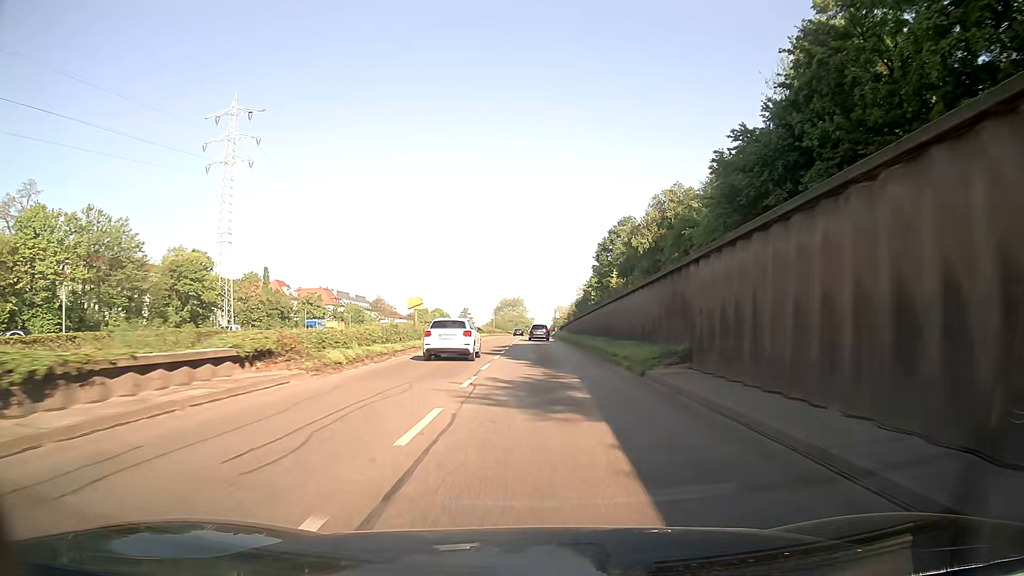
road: trunk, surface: asphalt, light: Day
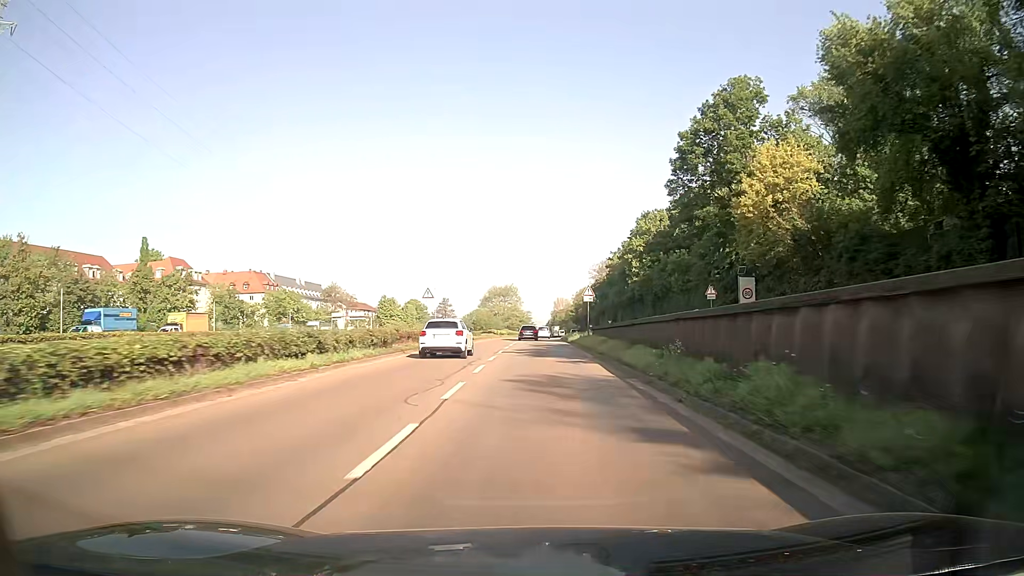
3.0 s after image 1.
(+0.4, +61.0) m; +1°
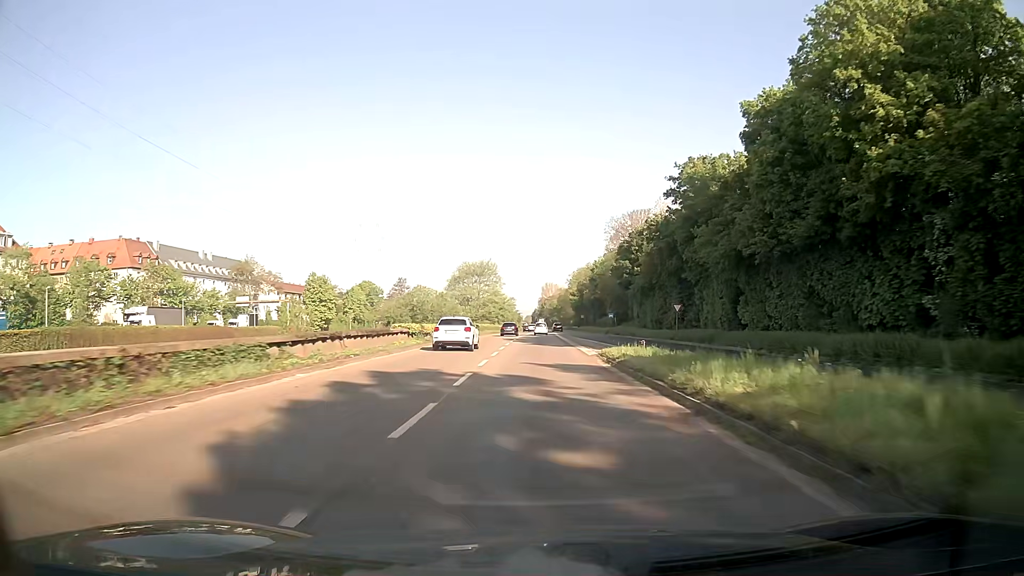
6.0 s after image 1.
(+0.4, +60.2) m; +1°
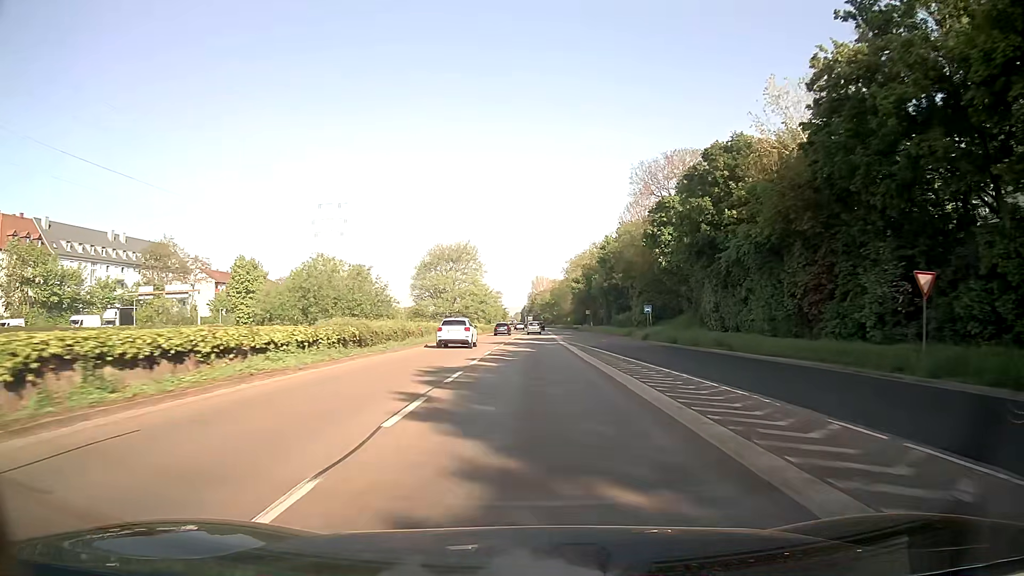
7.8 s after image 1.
(+0.2, +36.3) m; +1°
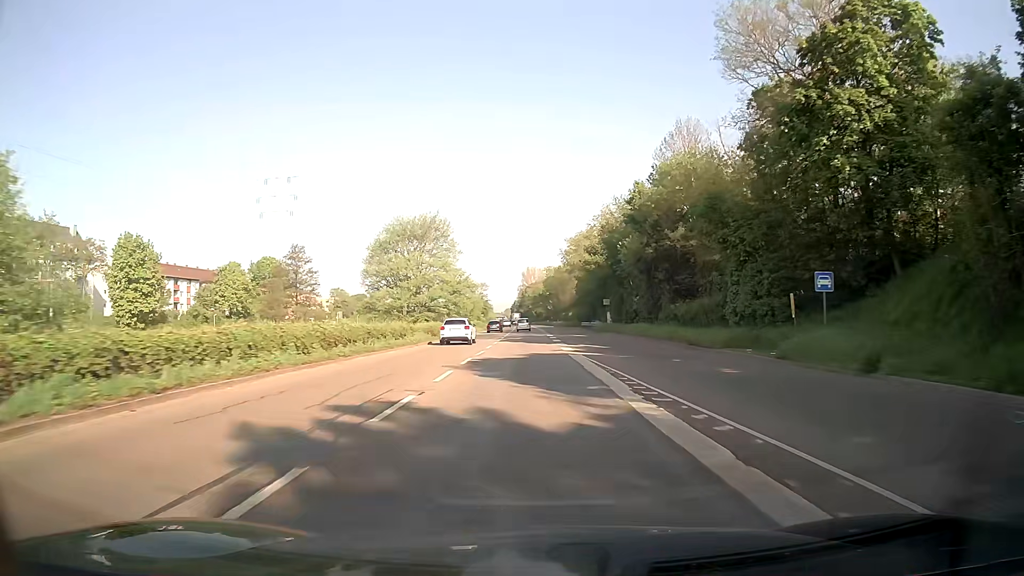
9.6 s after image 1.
(+0.3, +36.5) m; +1°
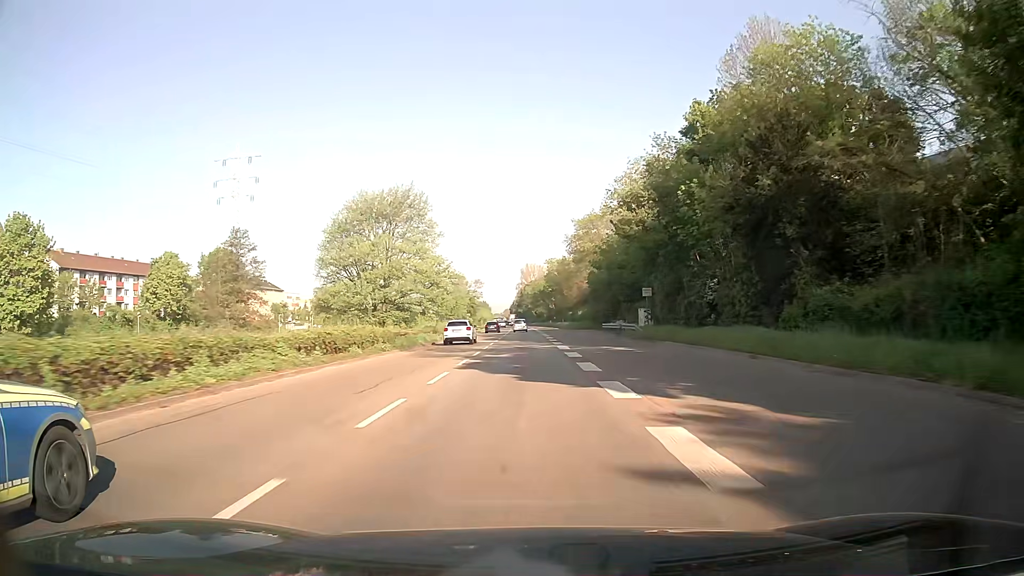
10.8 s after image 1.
(+0.1, +24.4) m; 0°
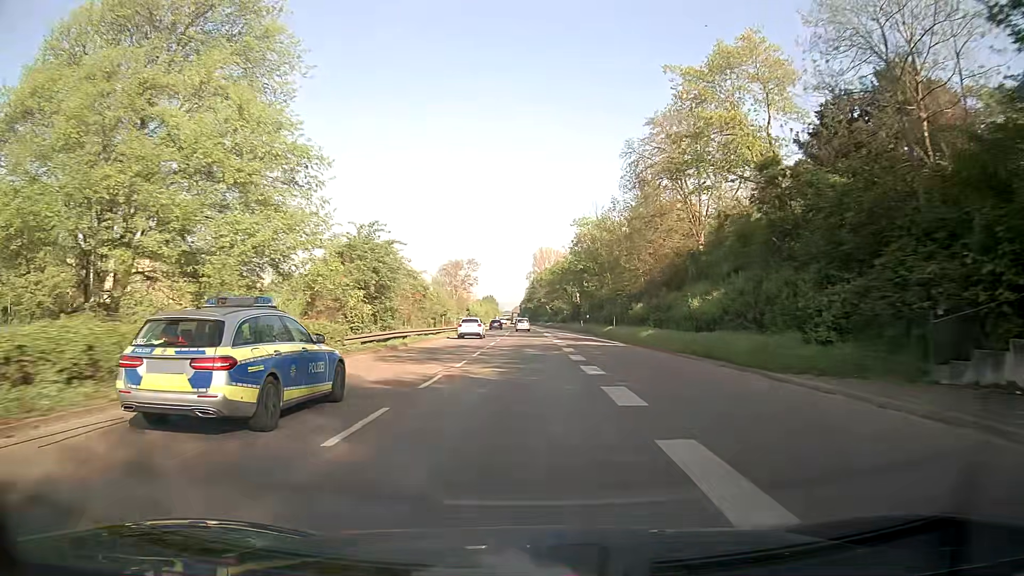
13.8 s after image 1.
(-0.6, +62.0) m; -1°
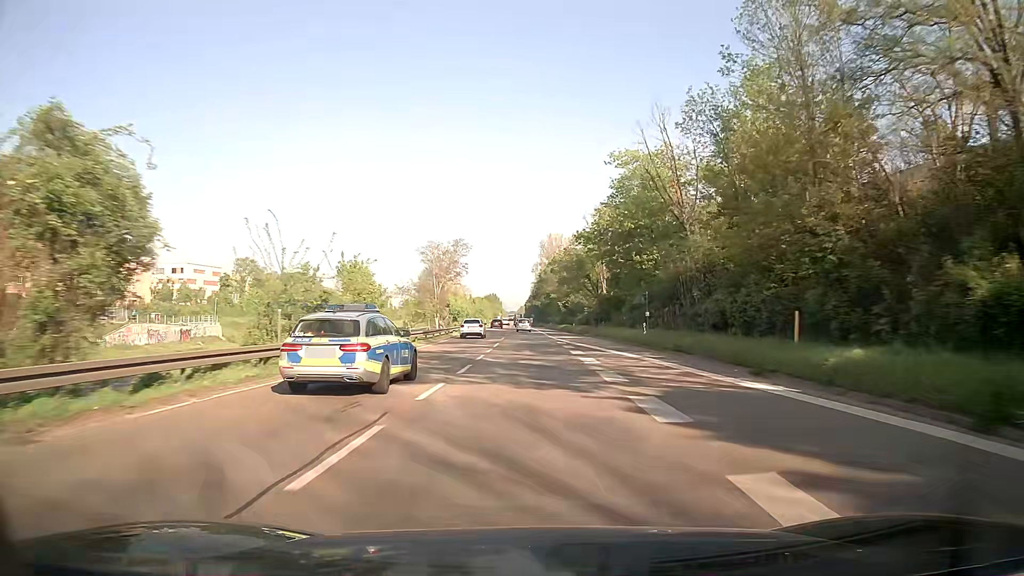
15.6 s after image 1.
(-0.3, +38.1) m; -1°
(0, +10) (0, +20) (0, +30) (0, +40) (0, +50) (0, +60) (-1, +70) (-1, +80) (-1, +90) (-1, +100) m
